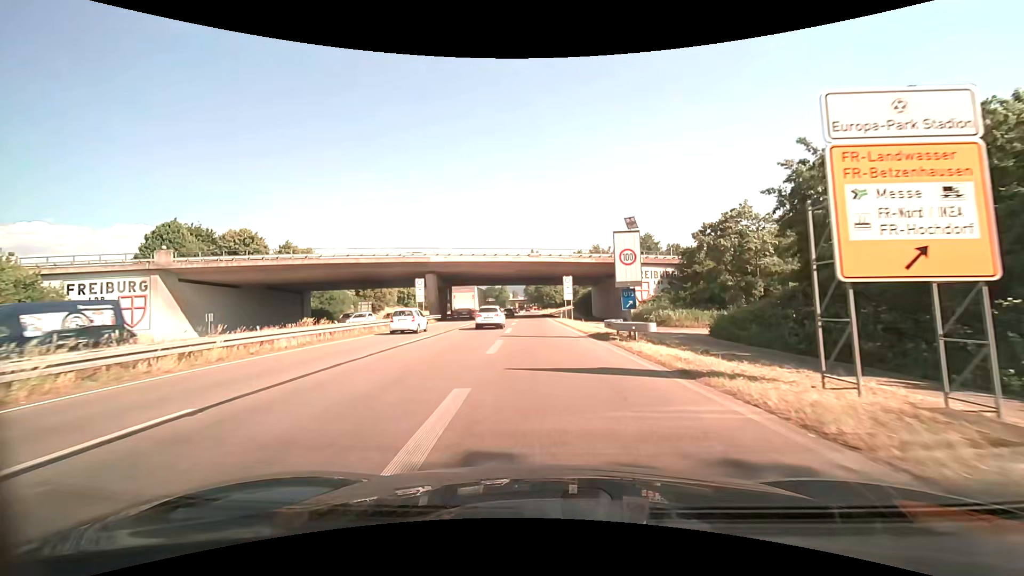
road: trunk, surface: asphalt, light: Day
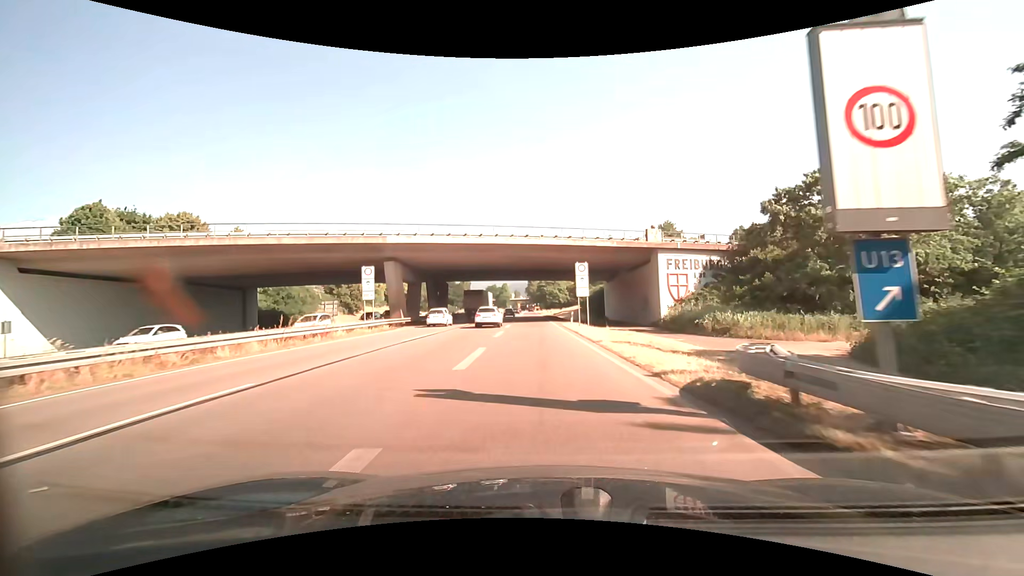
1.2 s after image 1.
(-0.1, +15.6) m; 0°
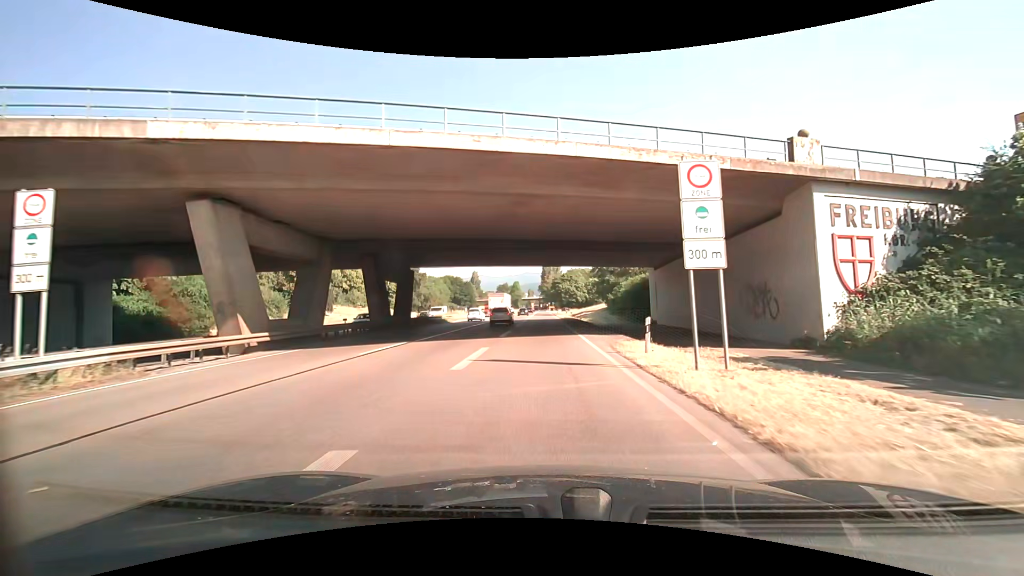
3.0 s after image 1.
(-0.3, +24.2) m; -2°
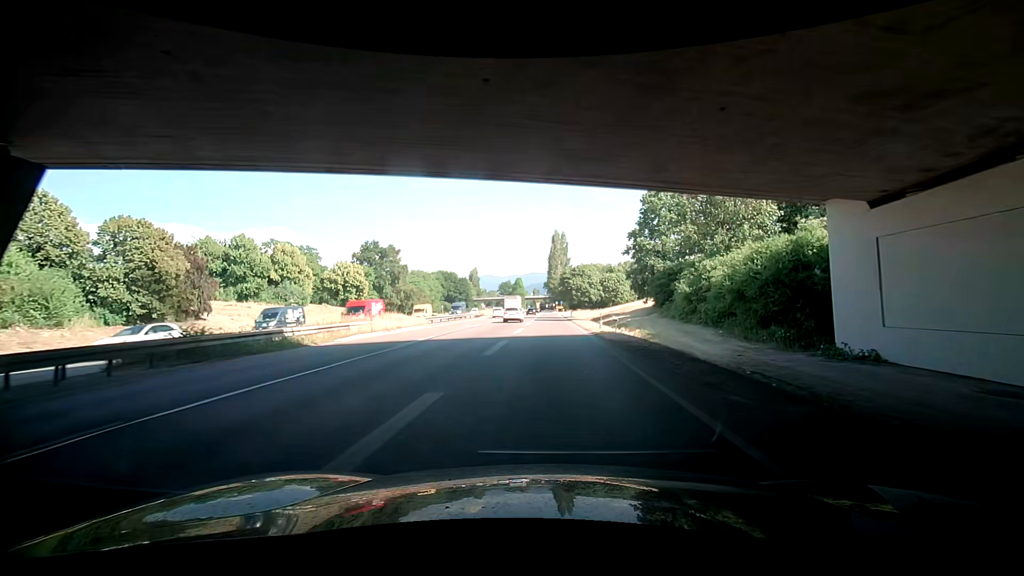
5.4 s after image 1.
(+0.1, +33.3) m; +3°
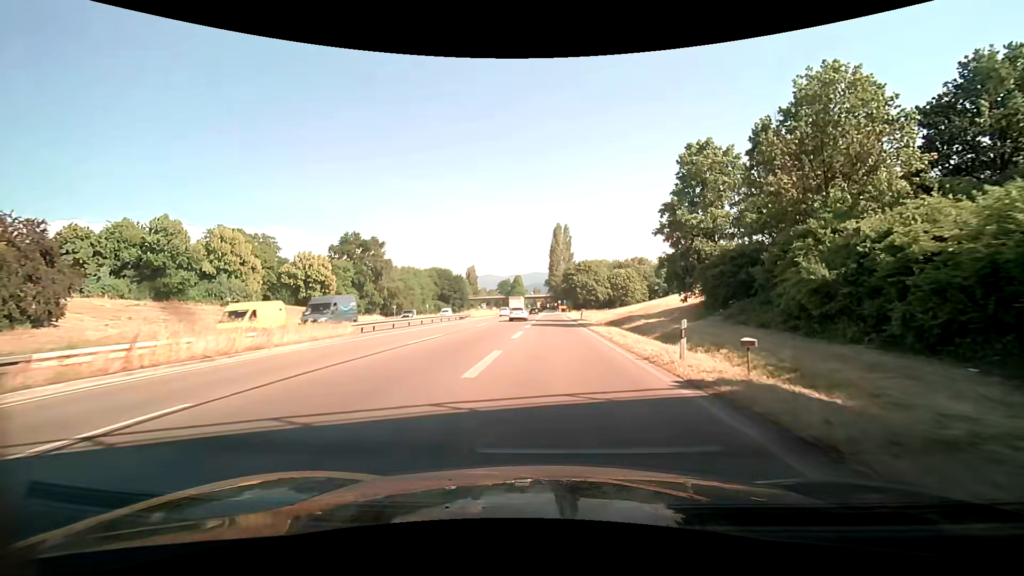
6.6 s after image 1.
(+0.1, +17.0) m; -1°
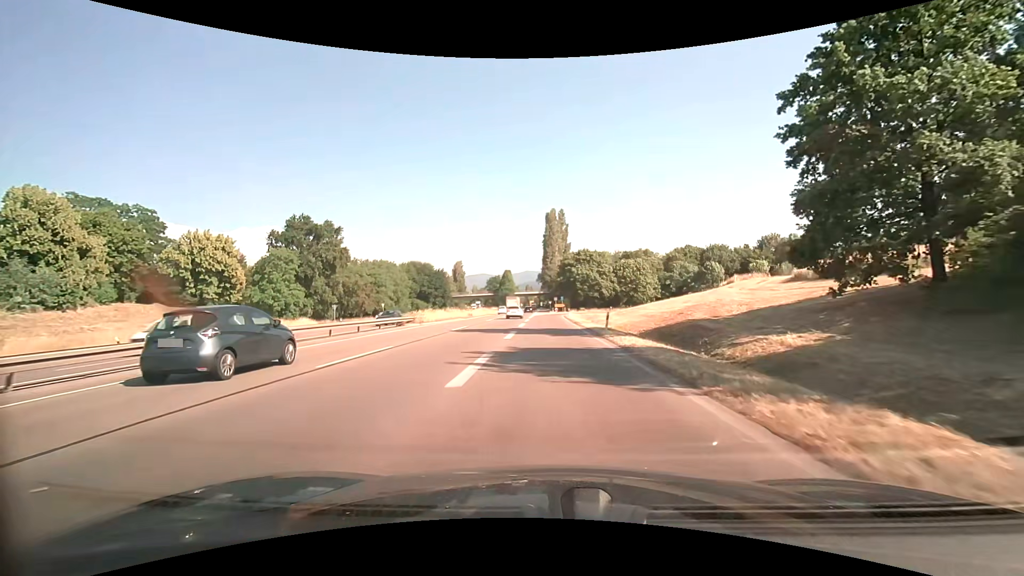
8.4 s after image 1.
(-0.9, +25.6) m; -2°
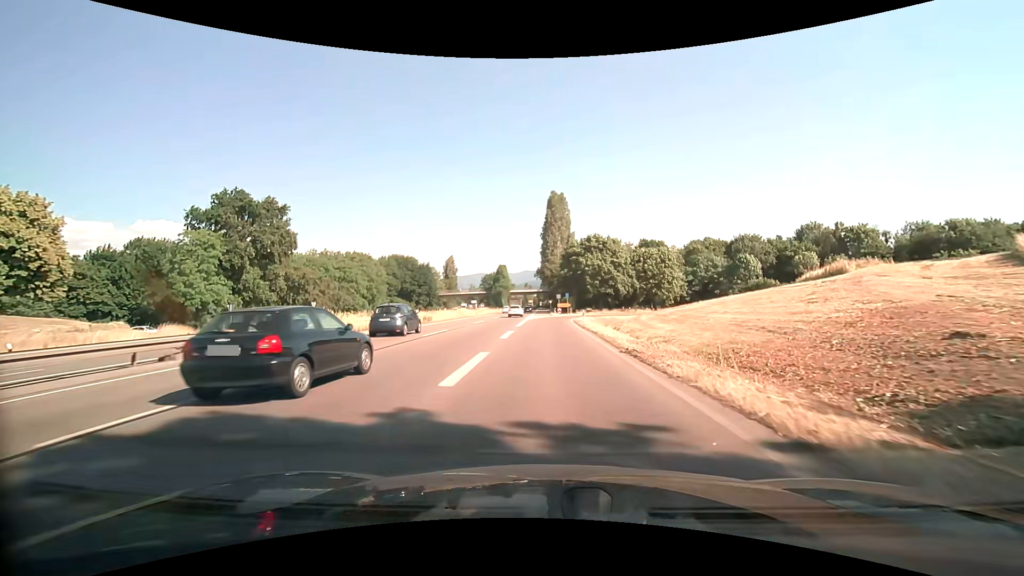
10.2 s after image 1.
(0.0, +24.6) m; 0°
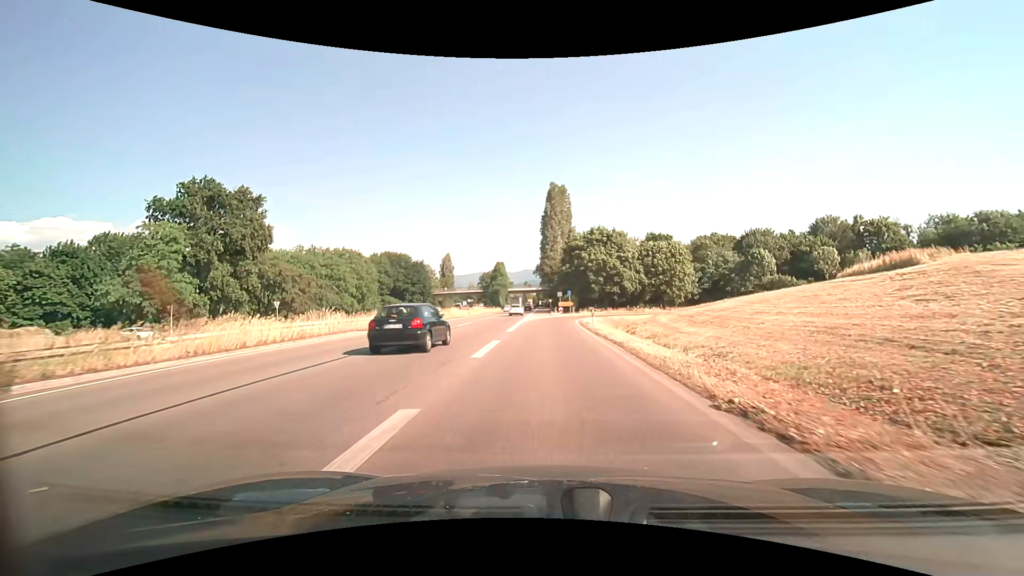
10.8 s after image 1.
(0.0, +7.9) m; 0°
